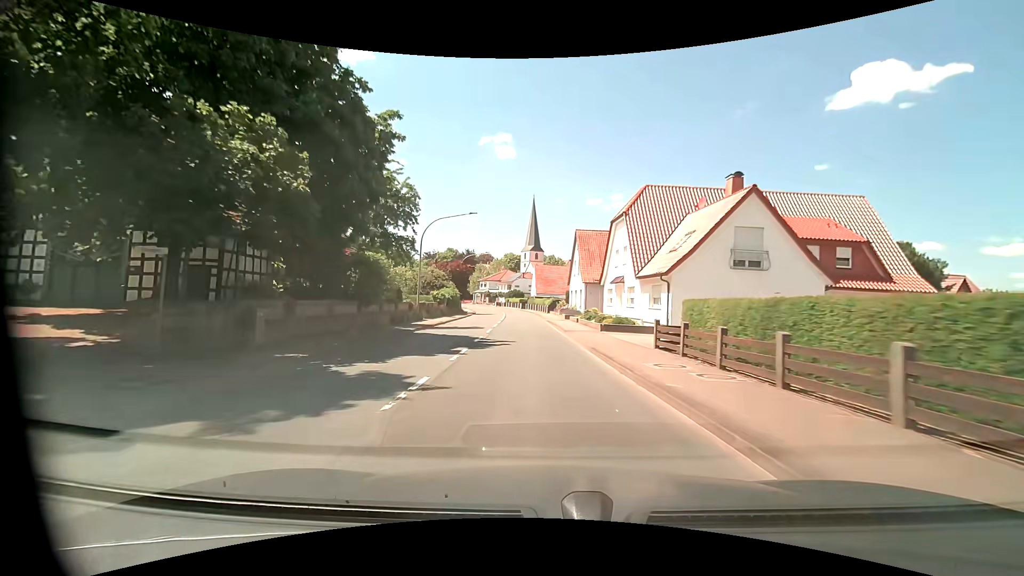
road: primary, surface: asphalt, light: Day
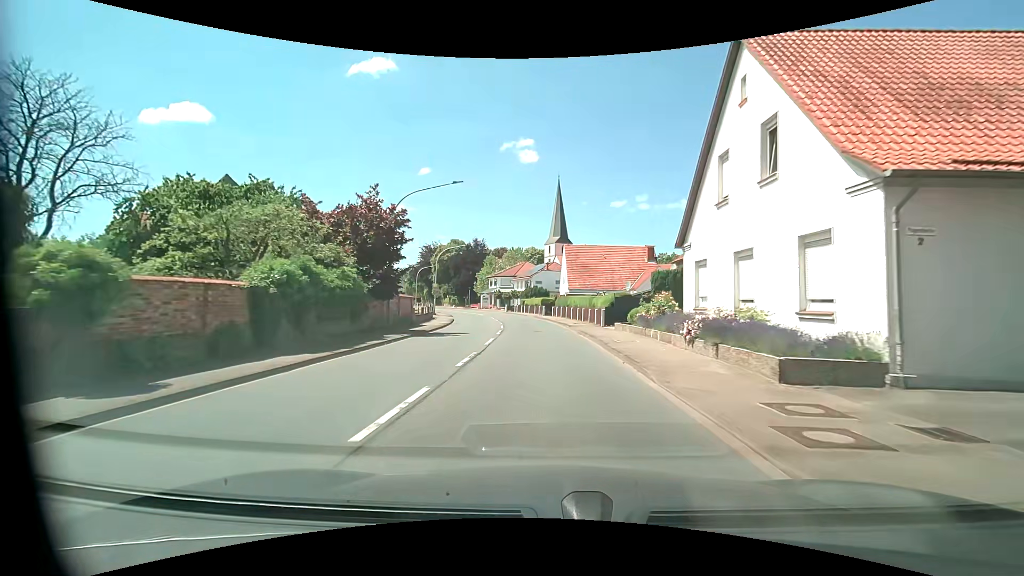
(-2.1, +37.9) m; -4°
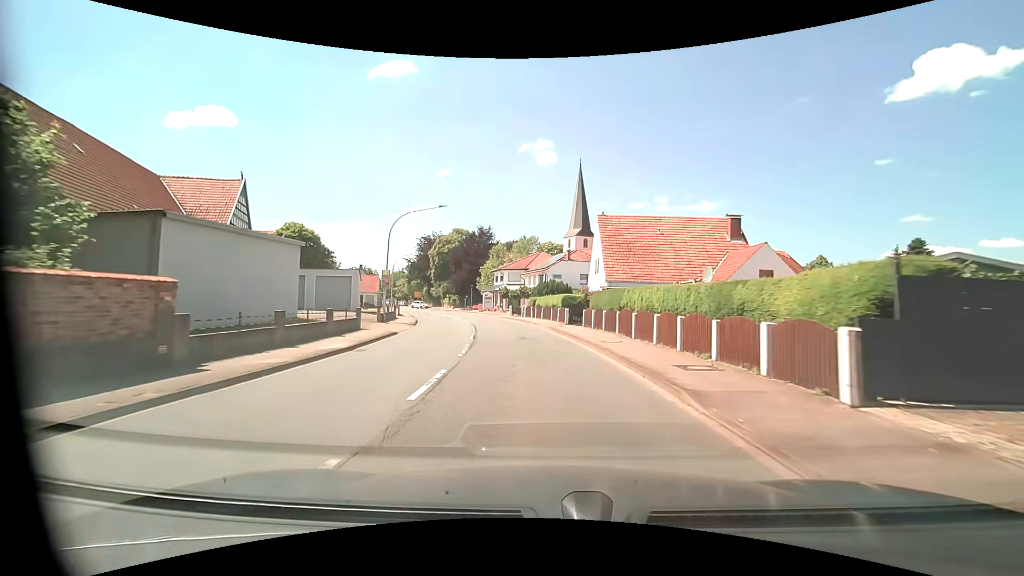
(-0.2, +22.3) m; -2°
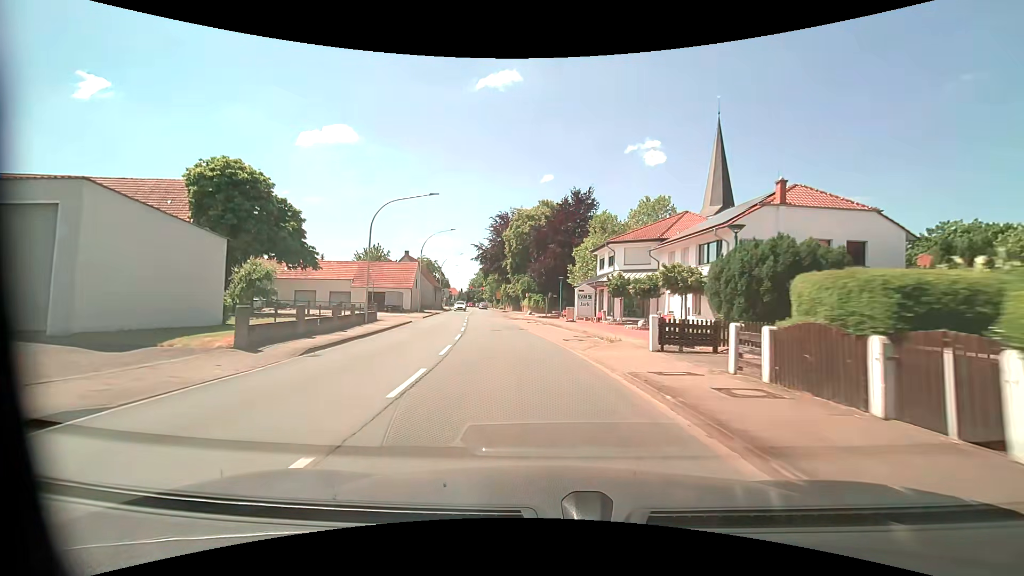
(-3.2, +36.4) m; -12°
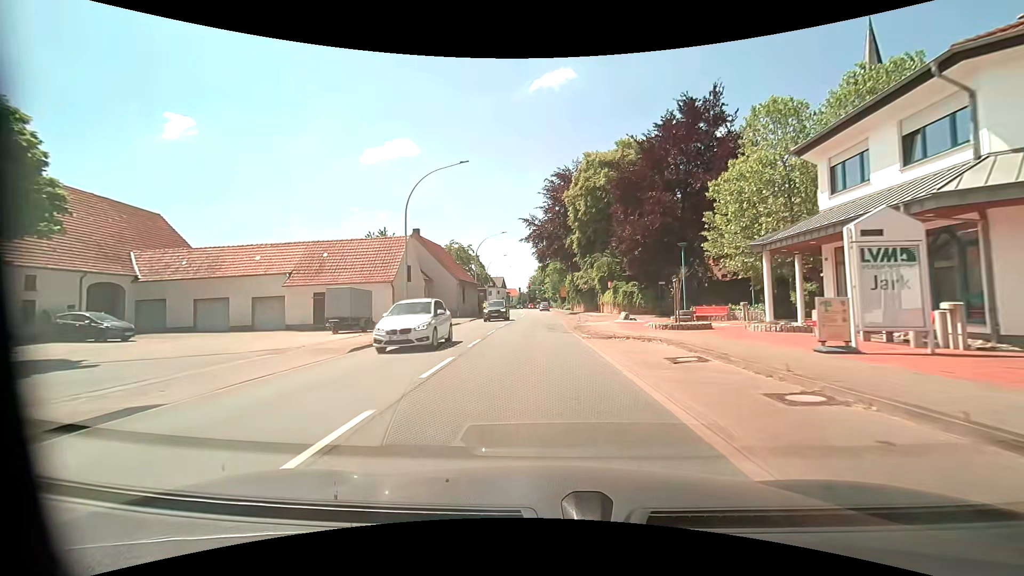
(-2.3, +28.7) m; -7°
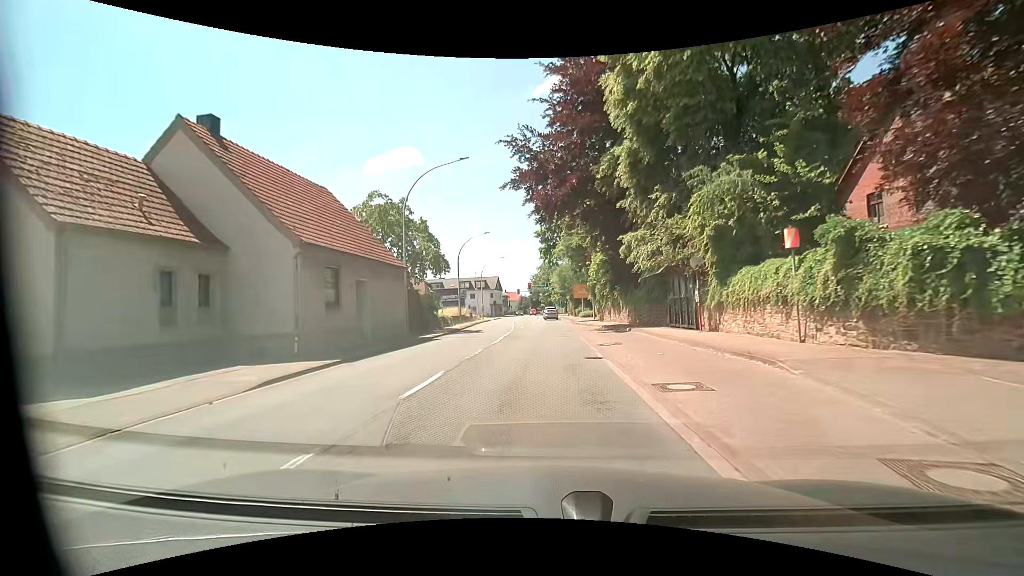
(-0.4, +31.9) m; -1°
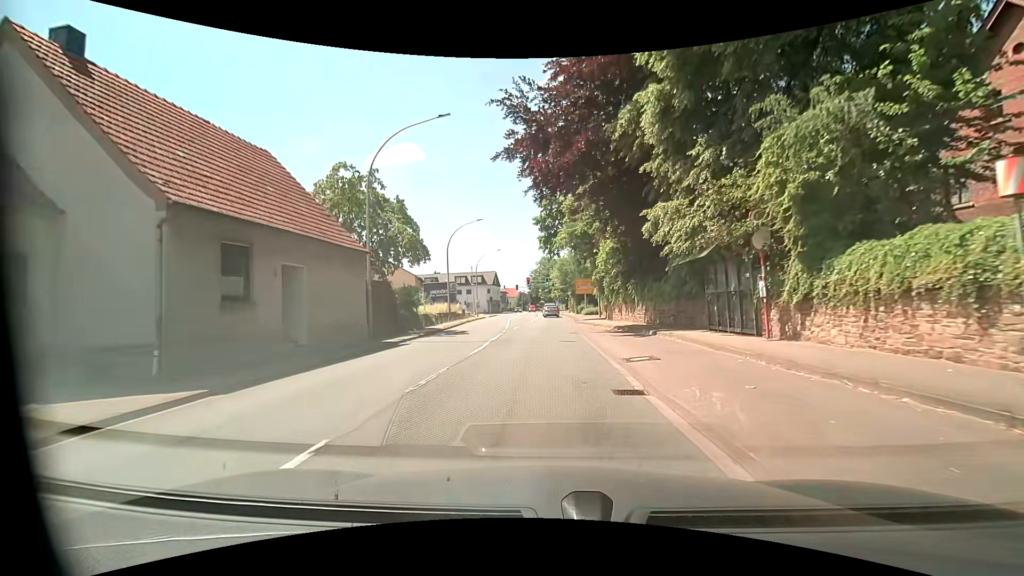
(0.0, +5.8) m; 0°
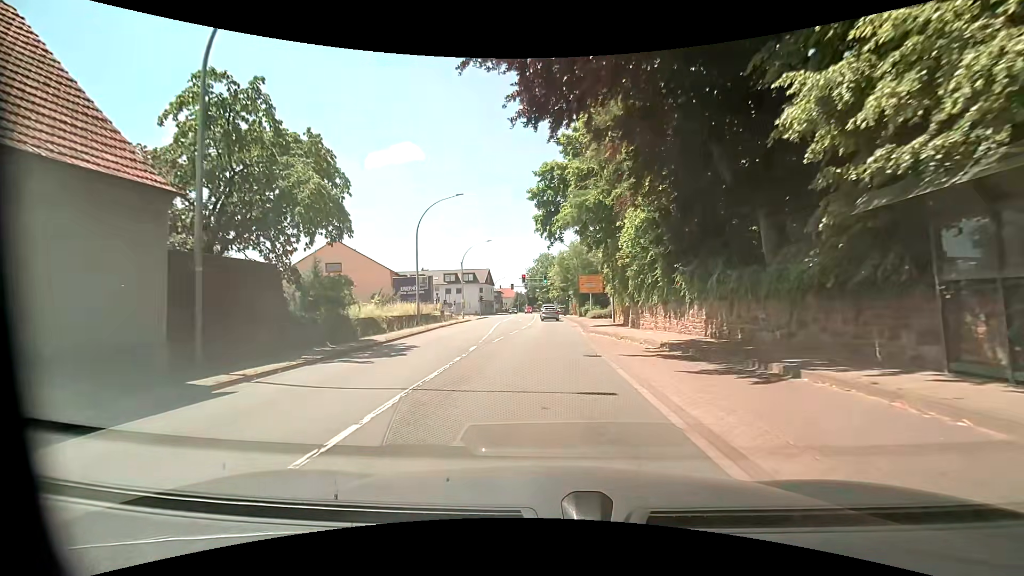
(0.0, +10.9) m; +1°
(0, +10) (0, +20) (0, +30) (0, +40) (0, +50) (0, +60) (0, +70) (0, +80) (-1, +90) (-1, +100) m
